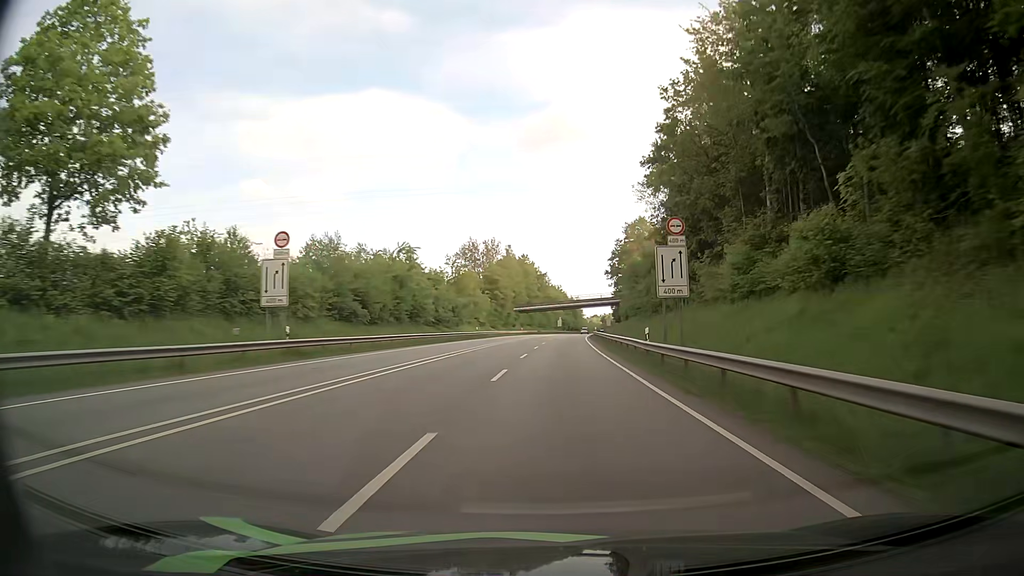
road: primary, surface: asphalt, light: Day
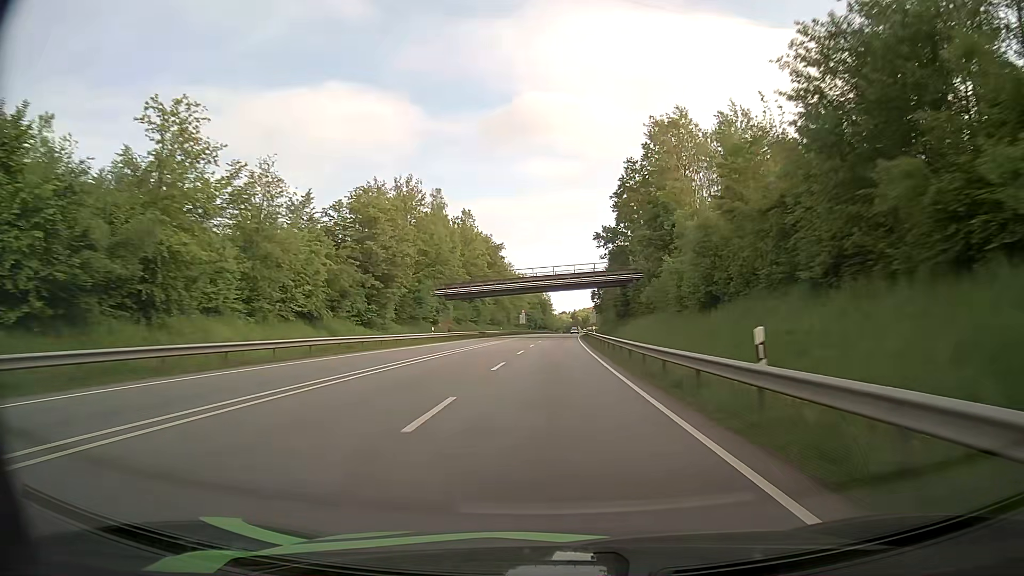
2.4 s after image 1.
(+1.9, +68.6) m; +3°
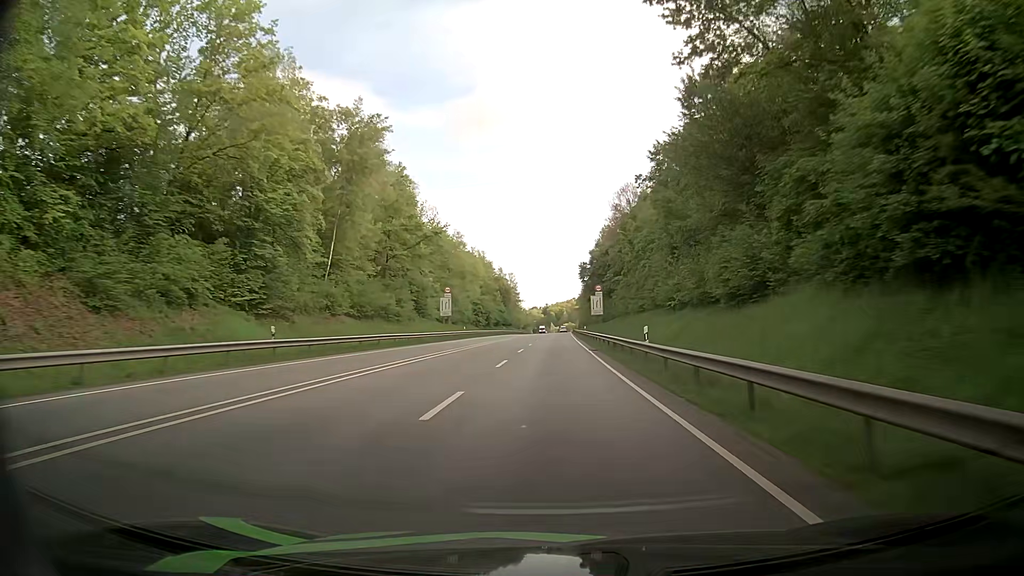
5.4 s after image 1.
(+1.9, +83.6) m; +2°
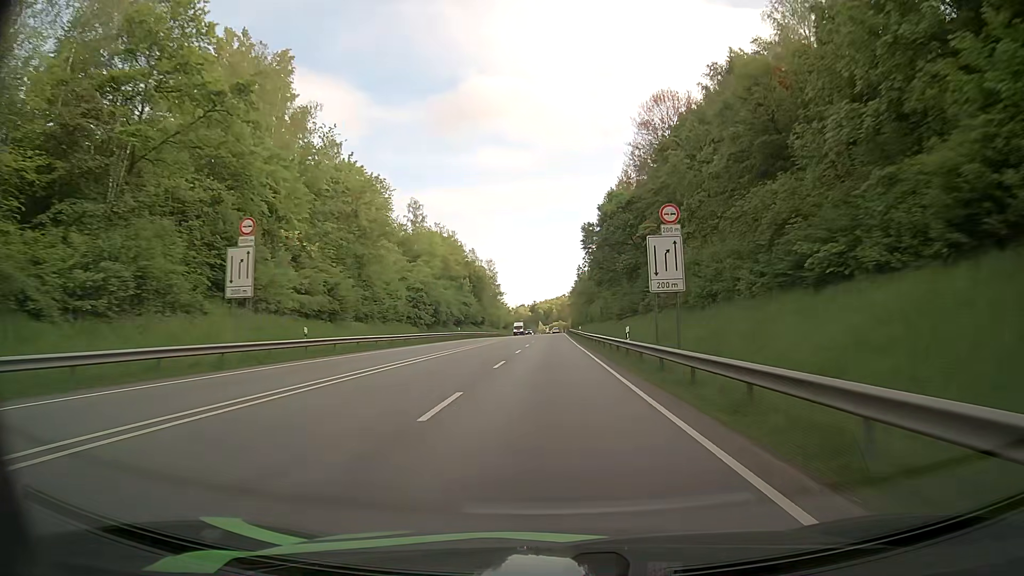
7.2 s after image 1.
(+0.7, +48.3) m; +1°
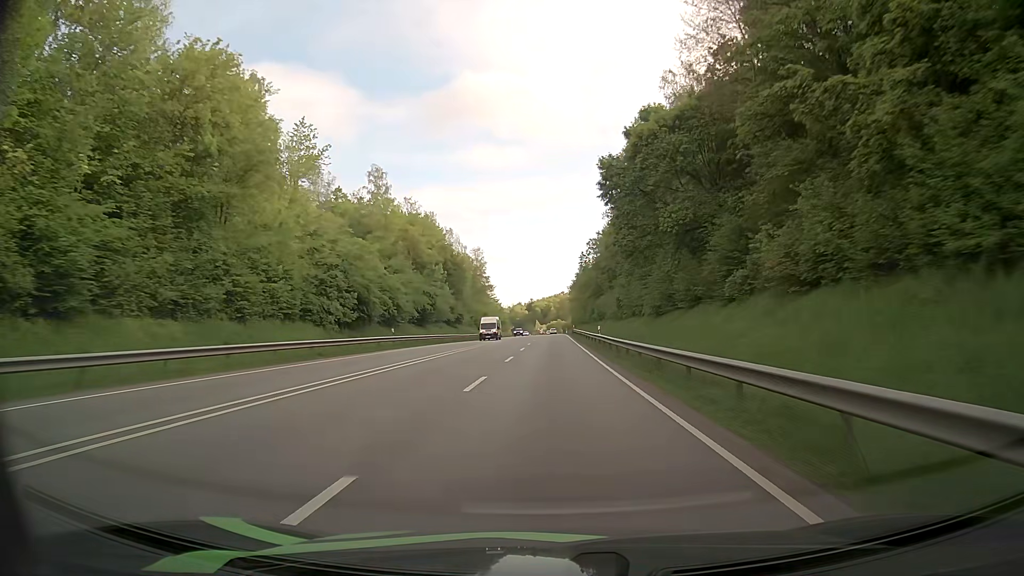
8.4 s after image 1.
(+0.3, +31.8) m; 0°
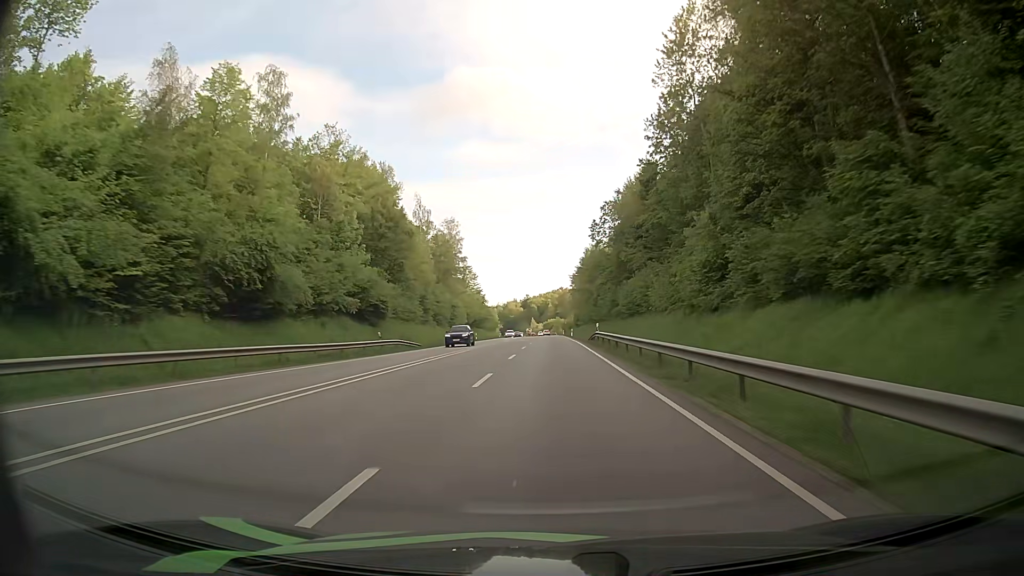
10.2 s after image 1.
(+0.1, +48.0) m; 0°
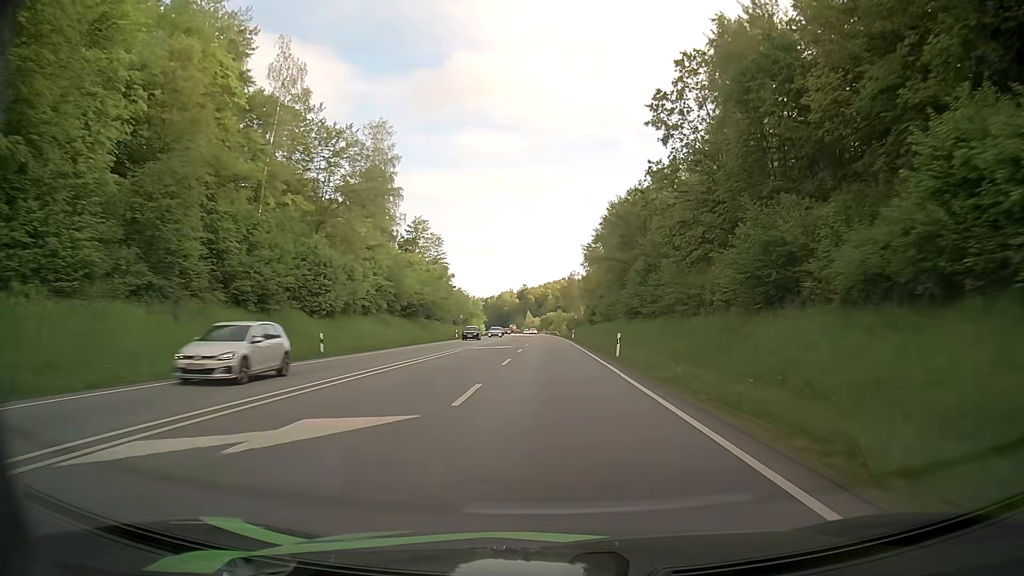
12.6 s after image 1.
(+0.1, +64.2) m; 0°
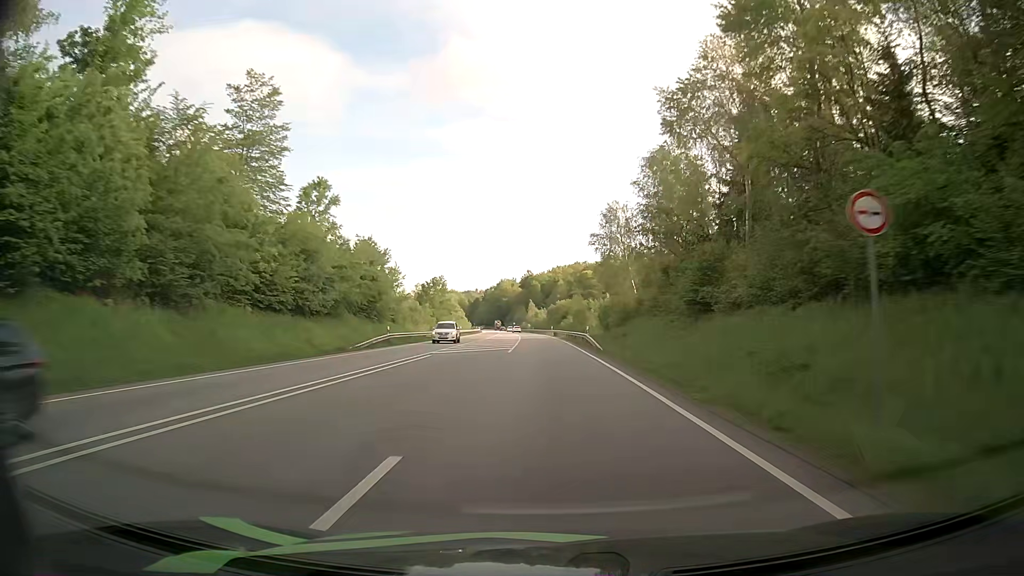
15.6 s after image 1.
(+0.2, +81.0) m; -1°
(0, +10) (0, +20) (0, +30) (0, +40) (0, +50) (-1, +60) (-1, +70) (-1, +80) (-2, +90) (-2, +100) m
